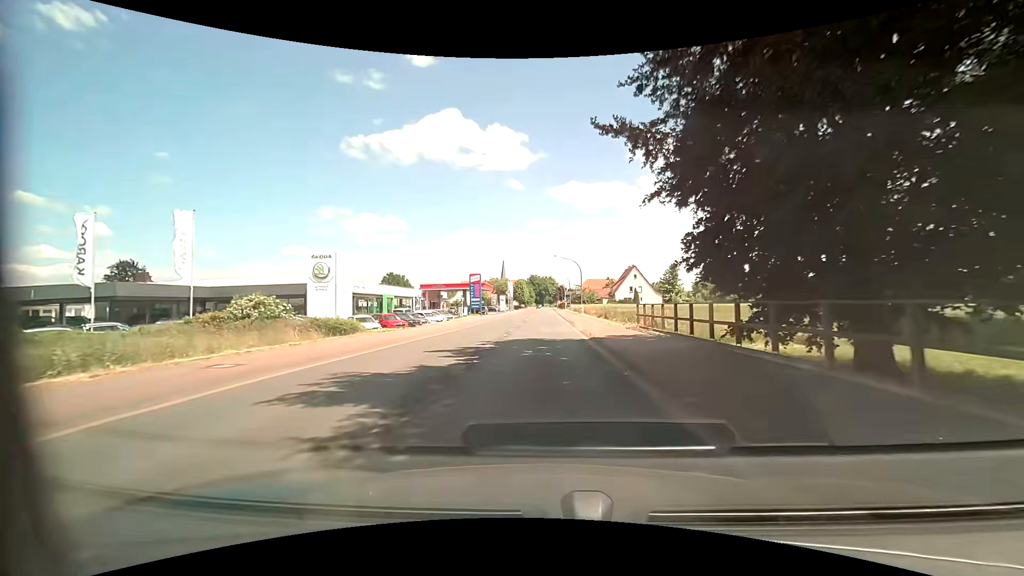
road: primary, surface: asphalt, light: Day
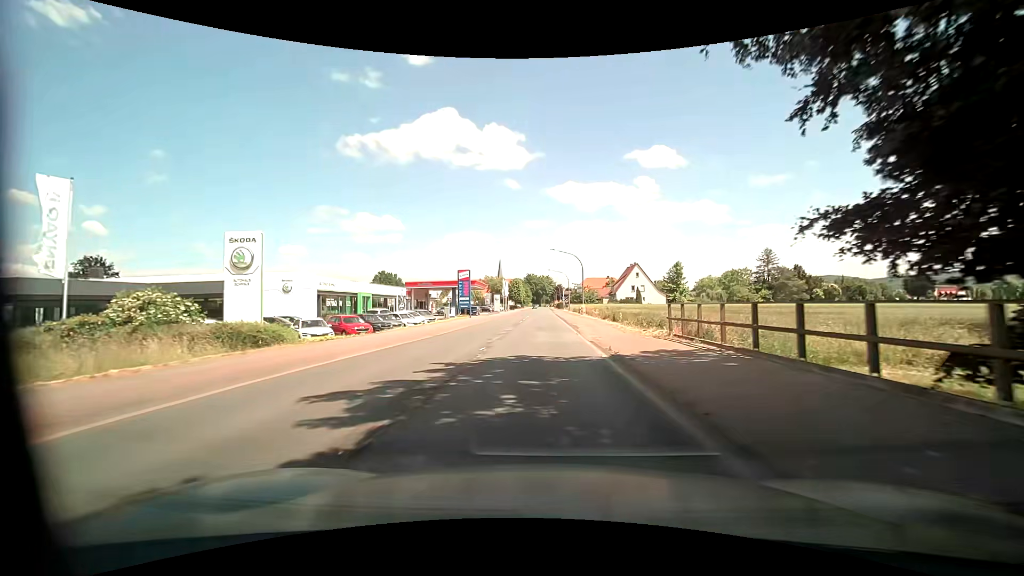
(0.0, +7.2) m; 0°
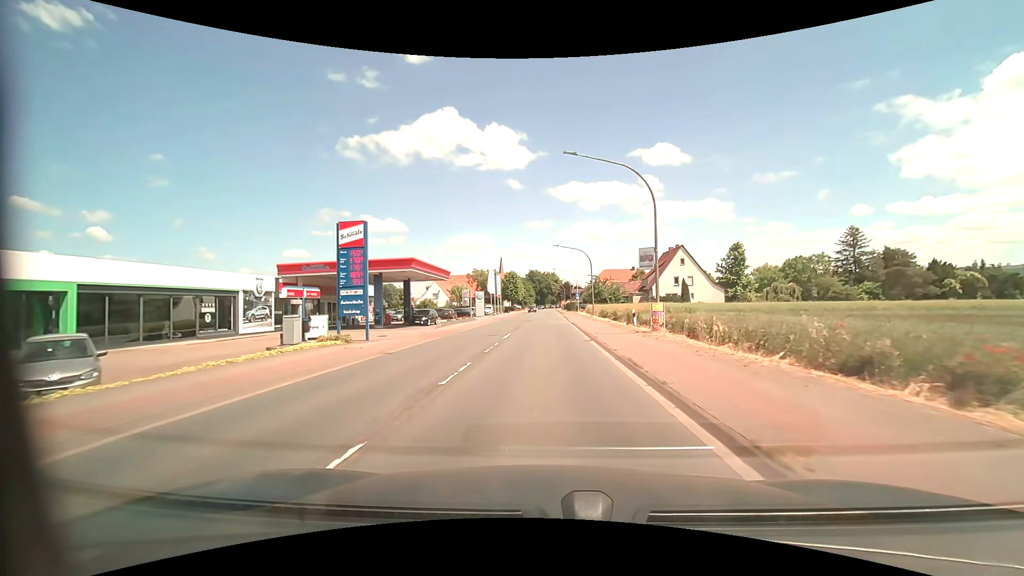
(+0.3, +36.6) m; 0°
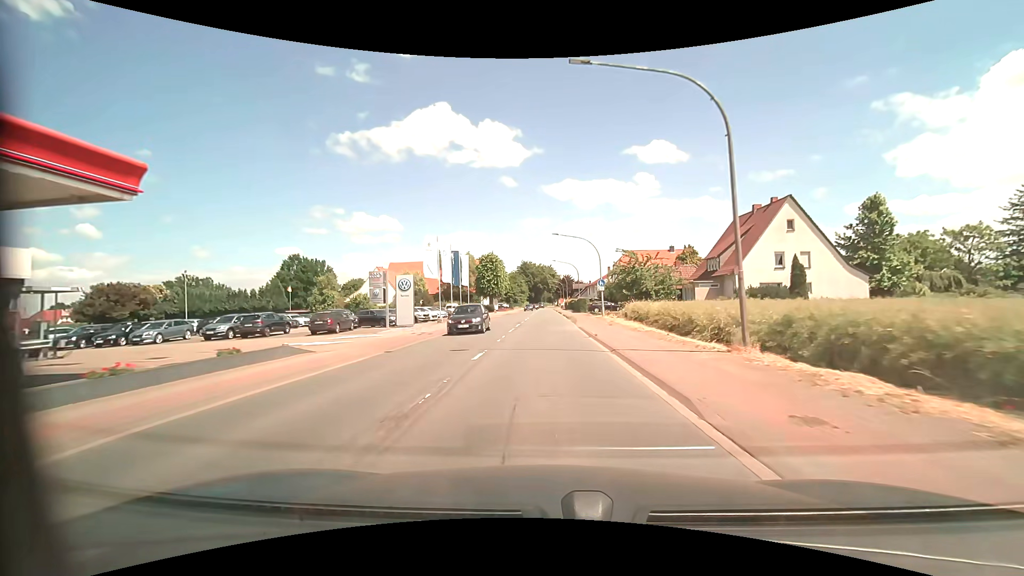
(+0.2, +39.3) m; +1°
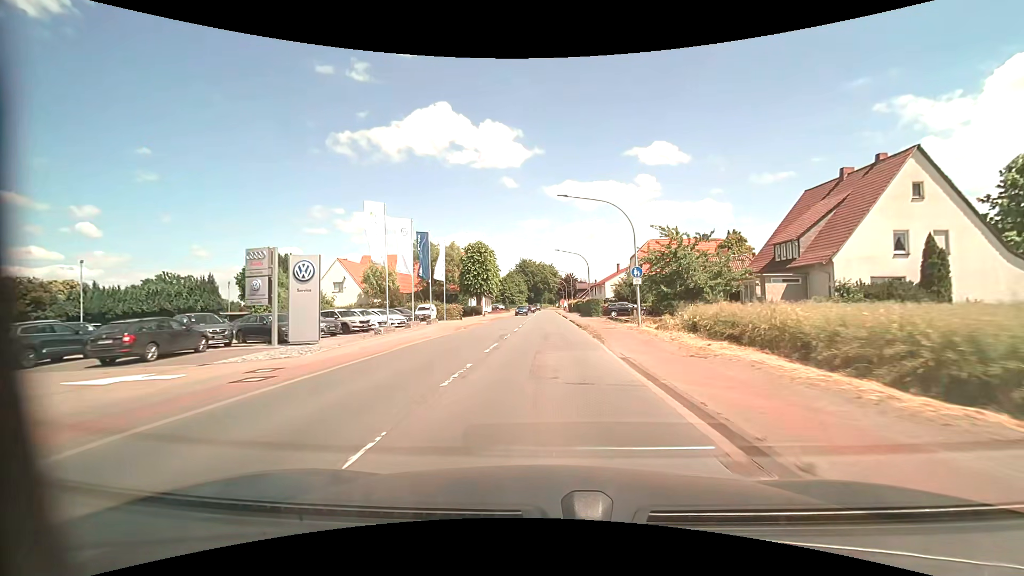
(0.0, +15.8) m; 0°
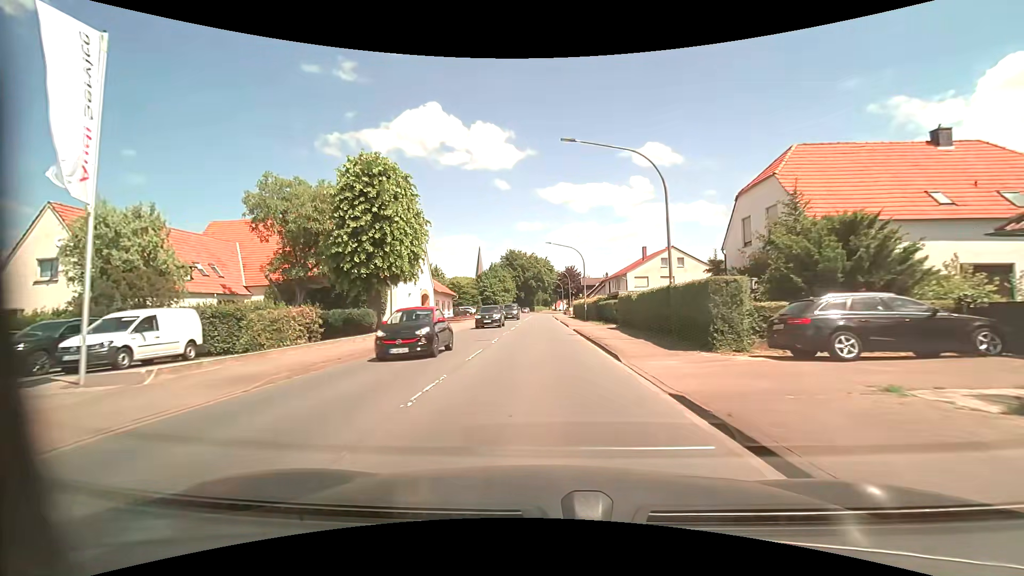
(+0.2, +38.0) m; +1°
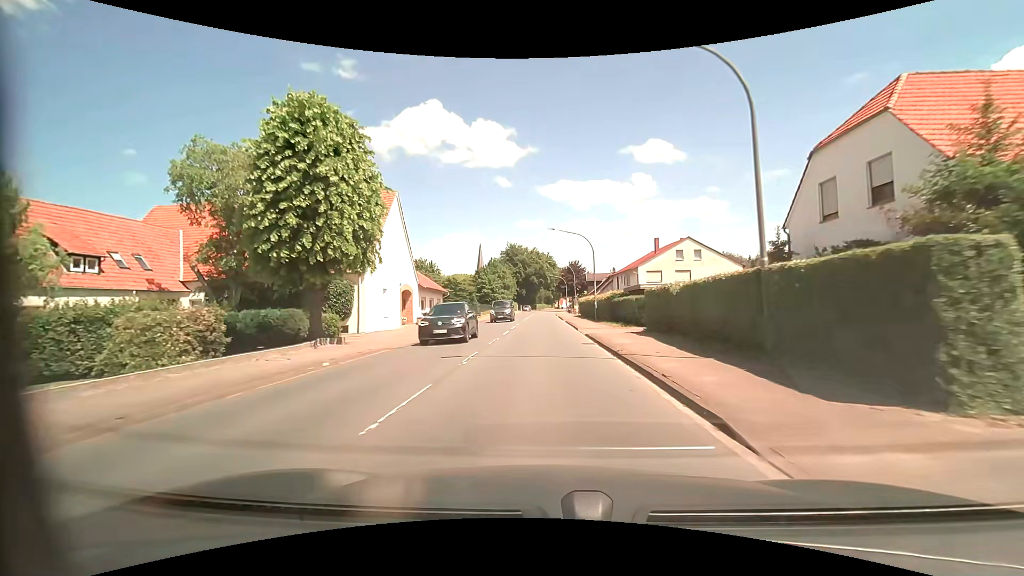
(-0.1, +7.5) m; -1°
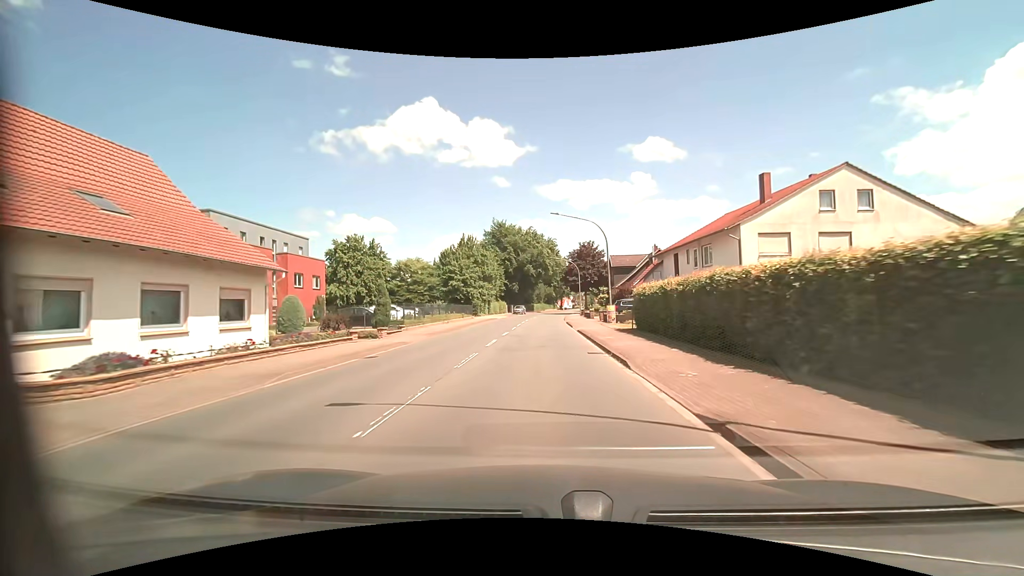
(+0.1, +36.9) m; 0°
(0, +10) (0, +20) (0, +30) (0, +40) (0, +50) (0, +60) (+1, +70) (+2, +80) (+3, +90) (+4, +100) m
